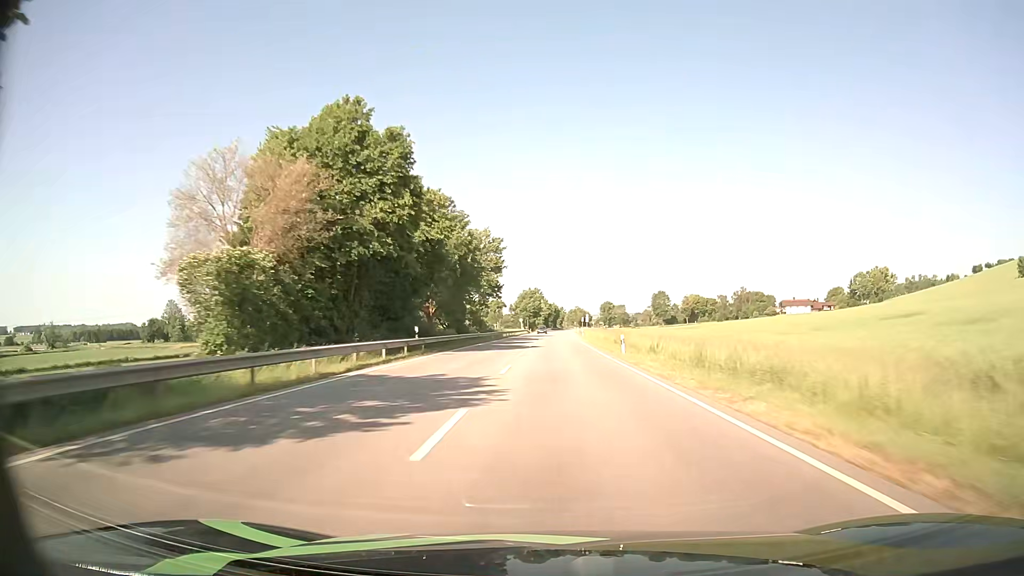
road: primary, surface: asphalt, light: Day
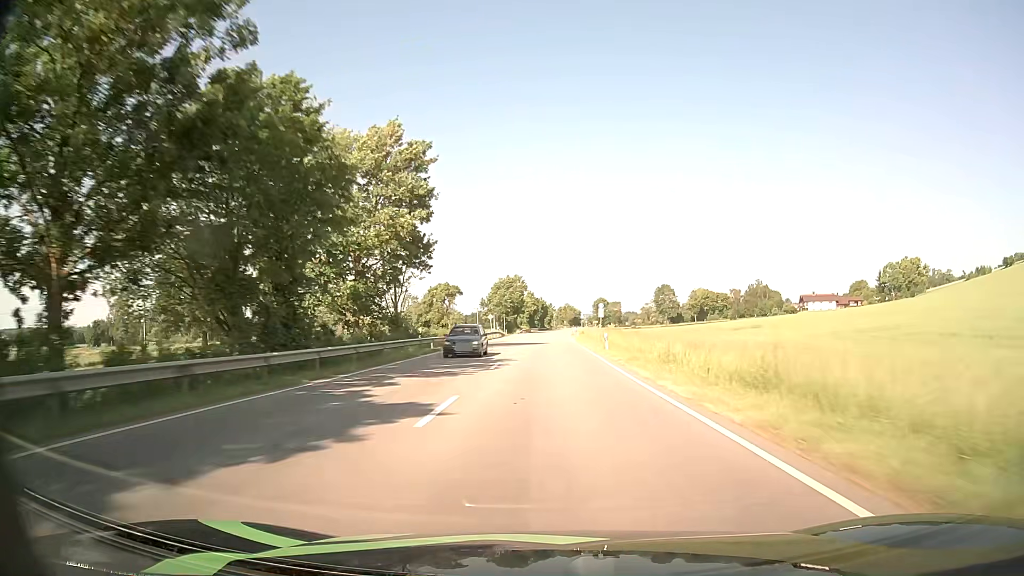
(+0.5, +46.4) m; +1°
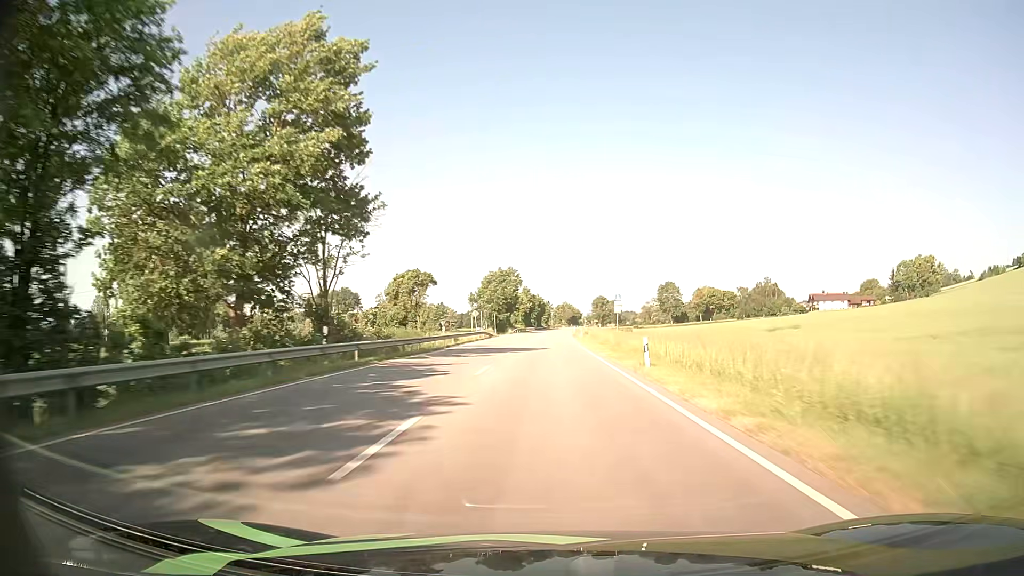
(0.0, +15.4) m; 0°
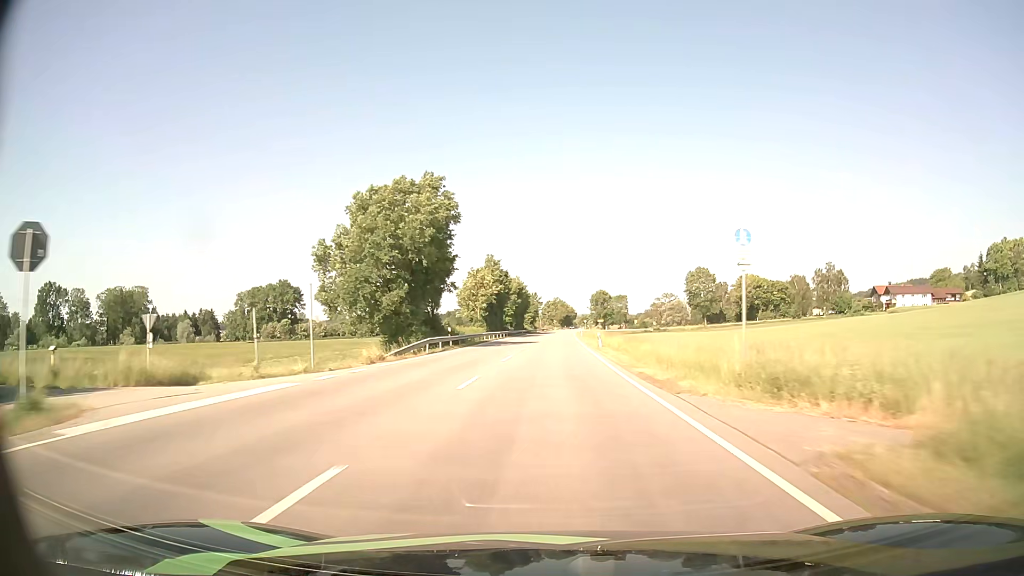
(+0.6, +76.6) m; +1°
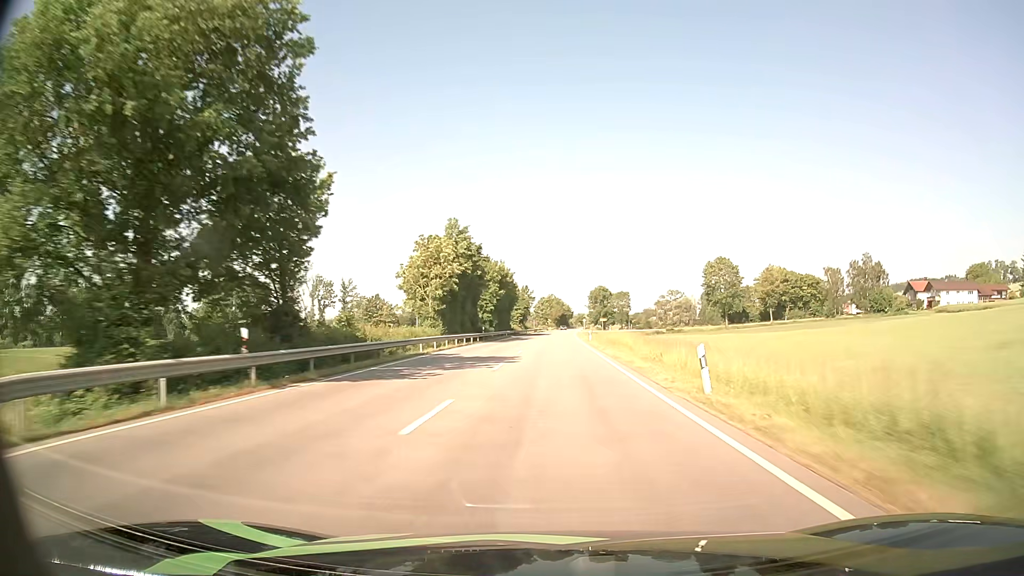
(+0.1, +30.5) m; +1°
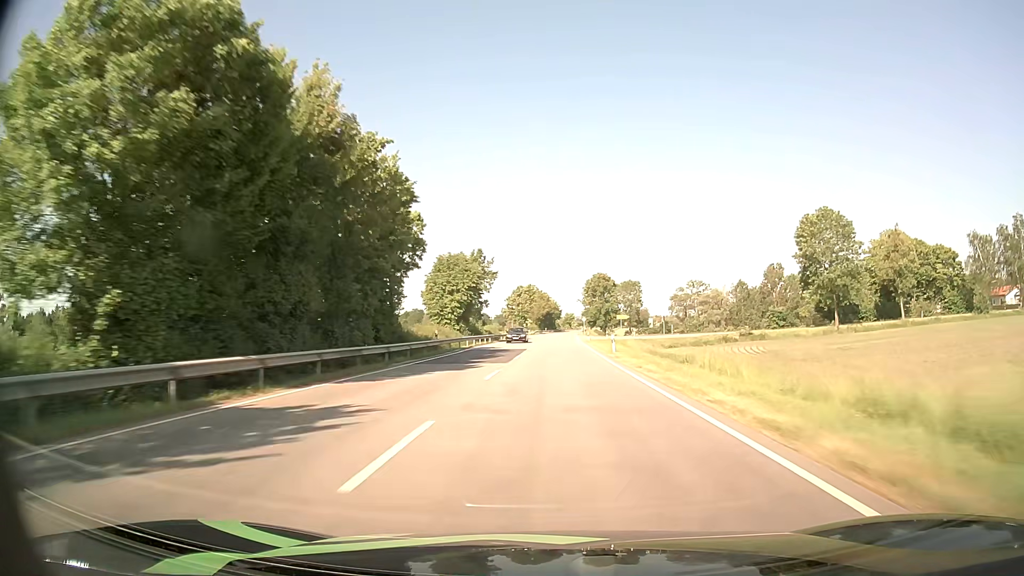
(+0.9, +76.1) m; +1°
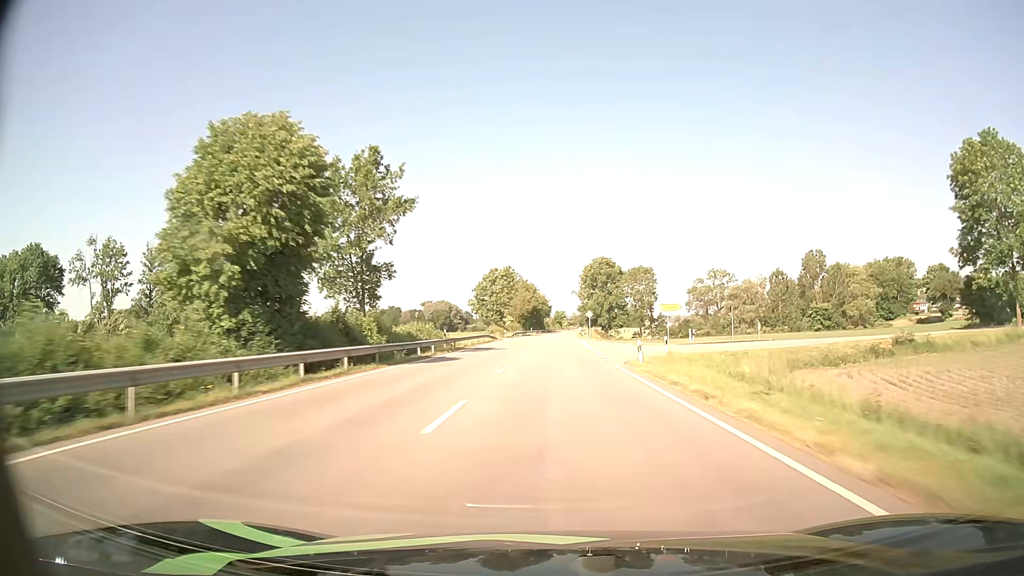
(+0.3, +45.6) m; +1°
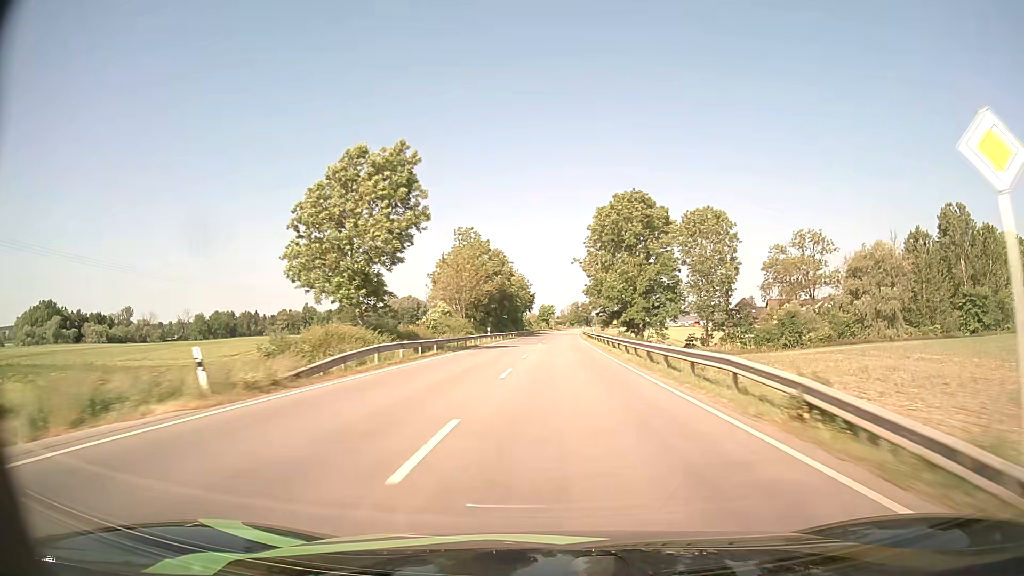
(+0.9, +75.8) m; +1°
(0, +10) (0, +20) (0, +30) (0, +40) (0, +50) (+1, +60) (+1, +70) (+1, +80) (+1, +90) (+2, +100) m
